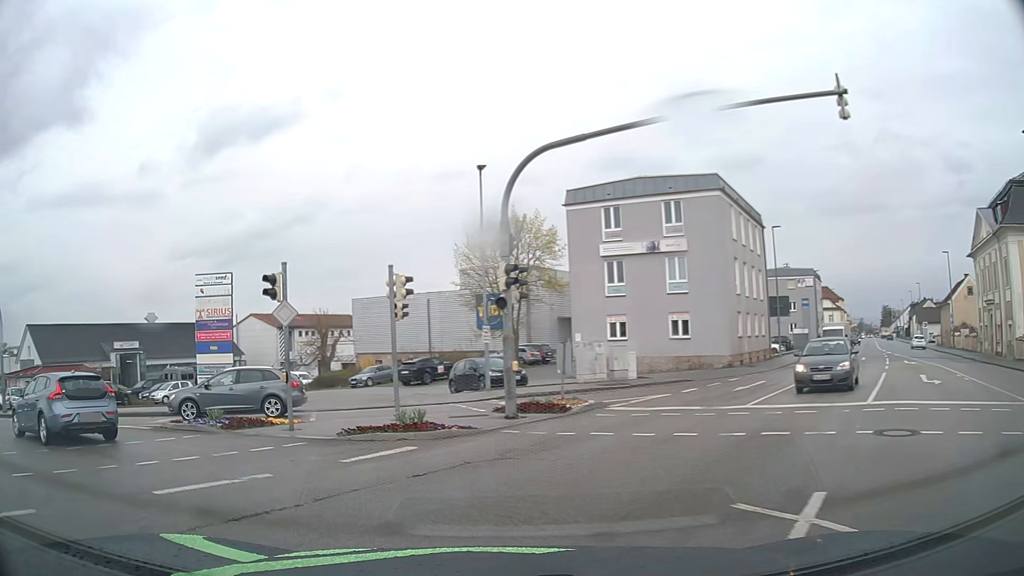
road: tertiary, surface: asphalt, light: Day
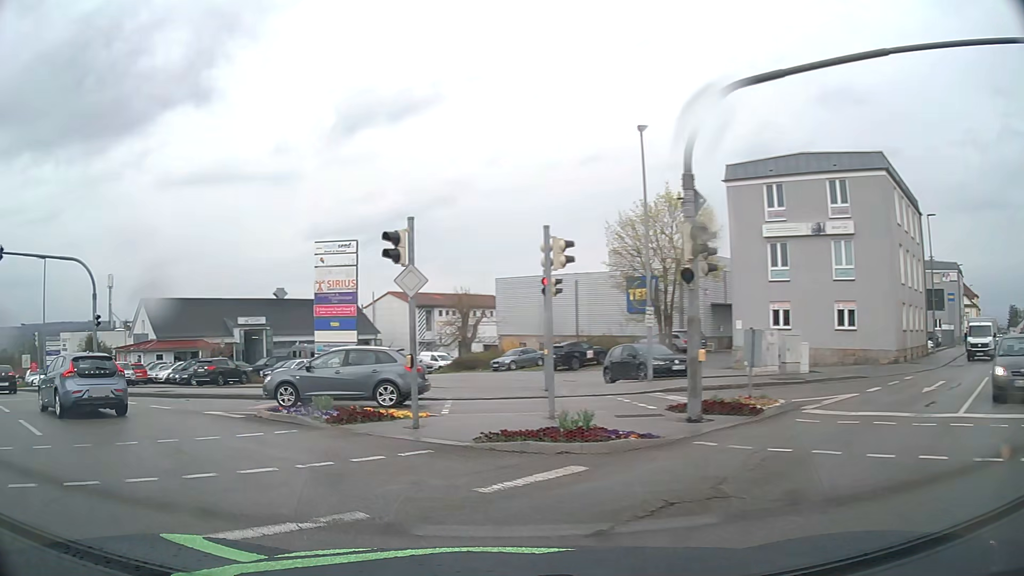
(-0.3, +3.0) m; -12°
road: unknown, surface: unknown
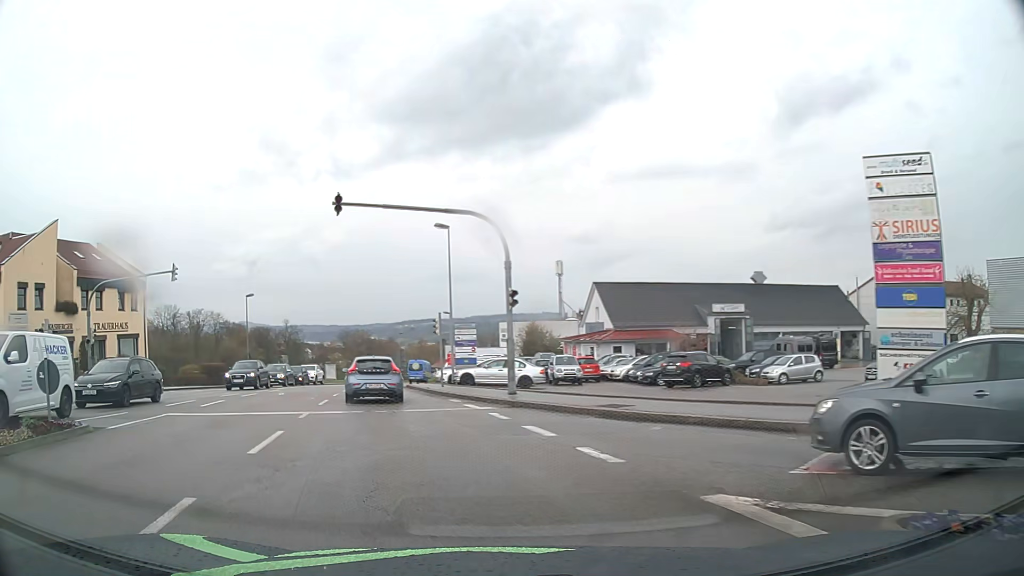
(-3.2, +9.1) m; -38°
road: tertiary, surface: asphalt
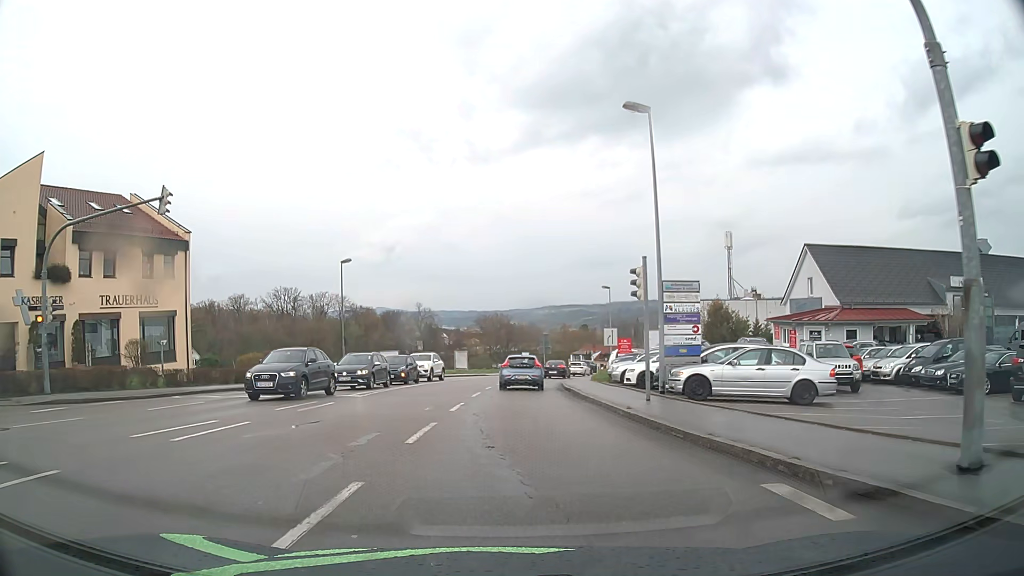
(-3.0, +15.9) m; -12°
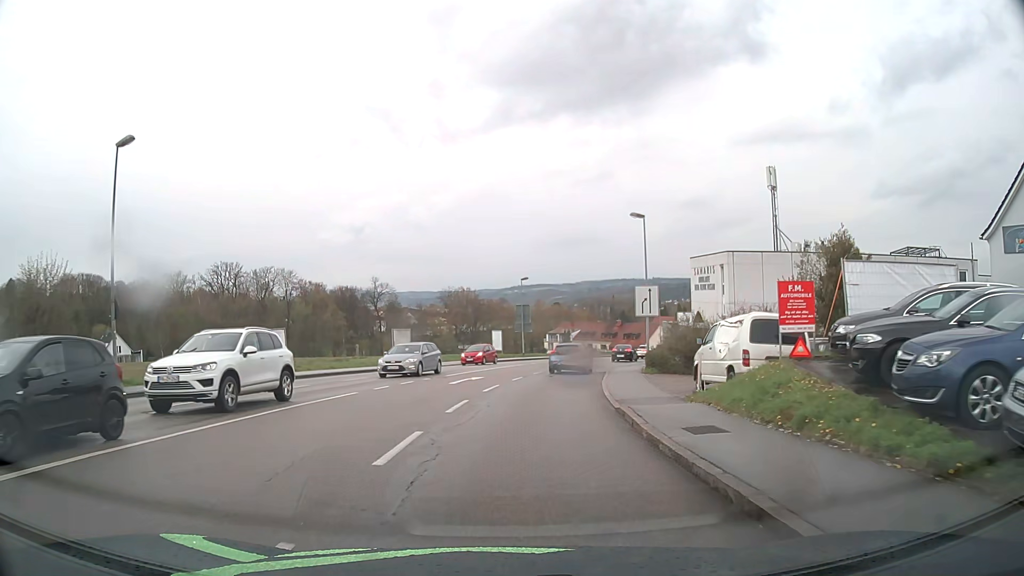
(+0.4, +26.8) m; +2°
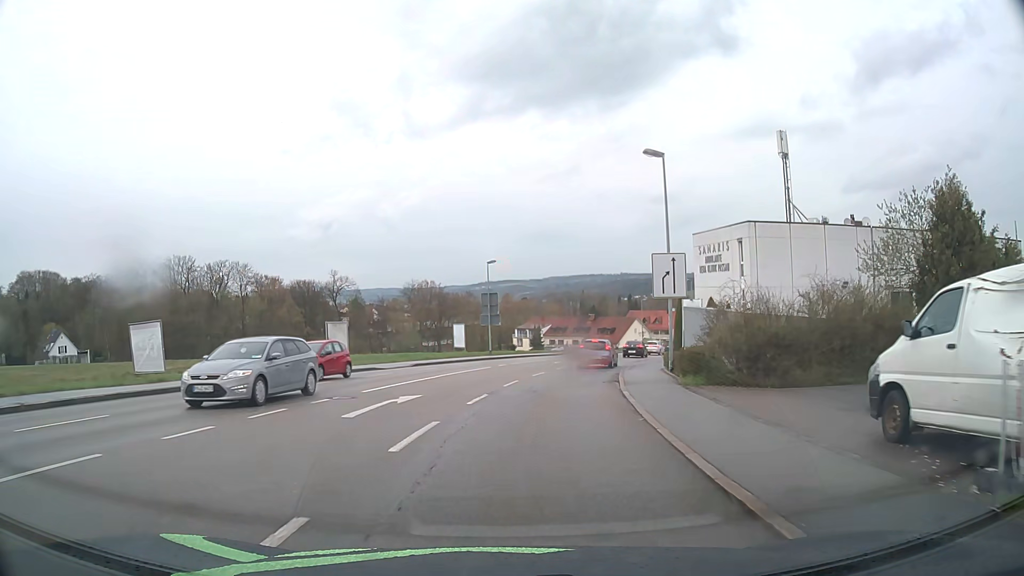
(+0.3, +11.4) m; +3°
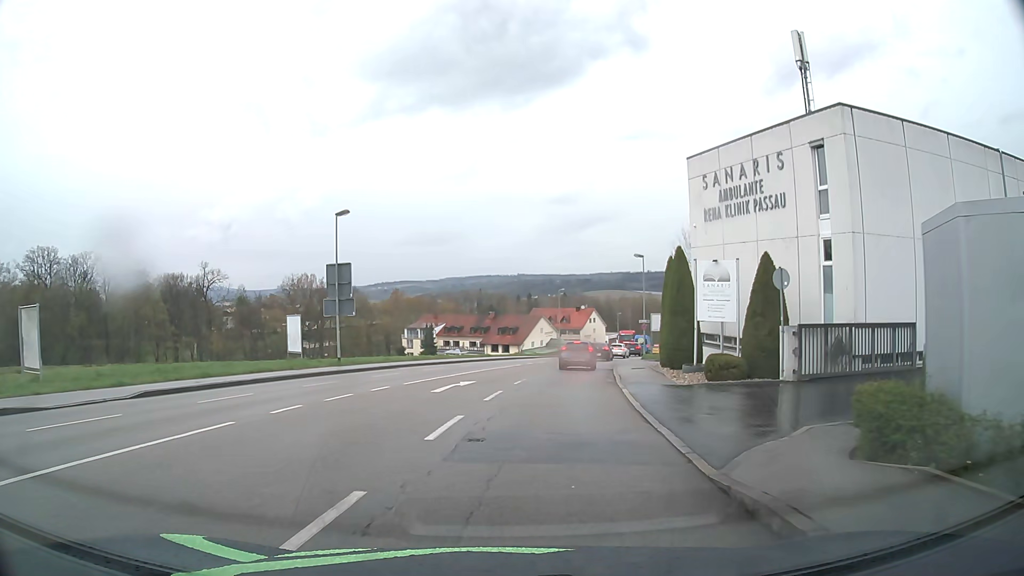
(+1.6, +22.8) m; +9°
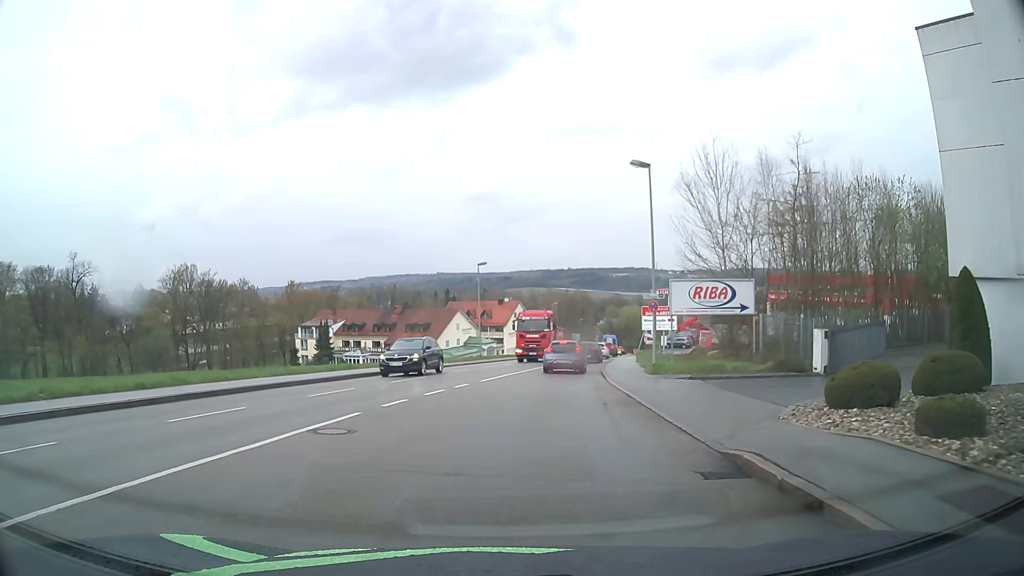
(+1.6, +26.9) m; +6°
(0, +10) (+1, +20) (+2, +30) (+4, +40) (+6, +50) (+8, +59) (+10, +69) (+12, +79) (+14, +89) (+16, +99) m
